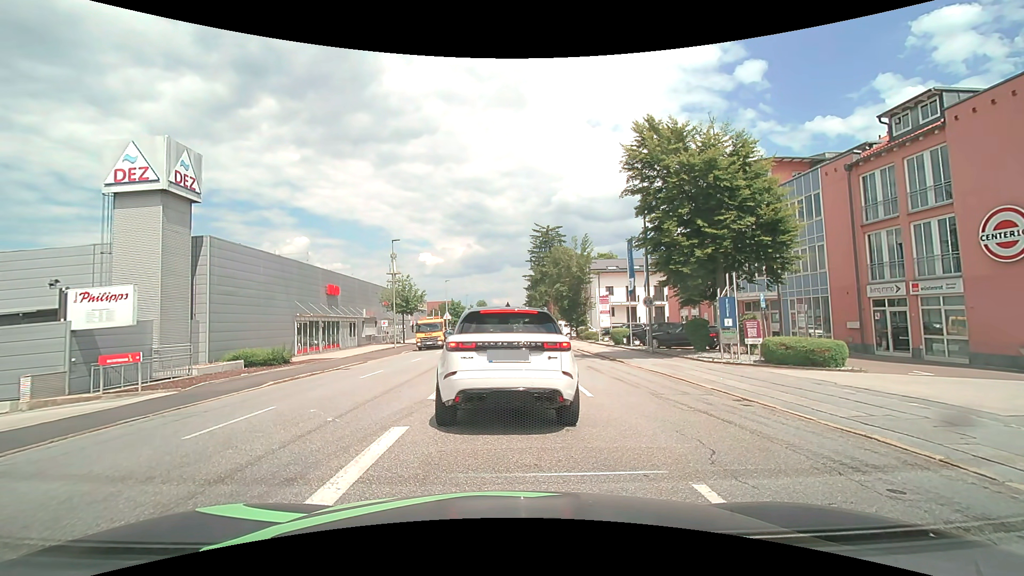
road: tertiary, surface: asphalt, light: Day
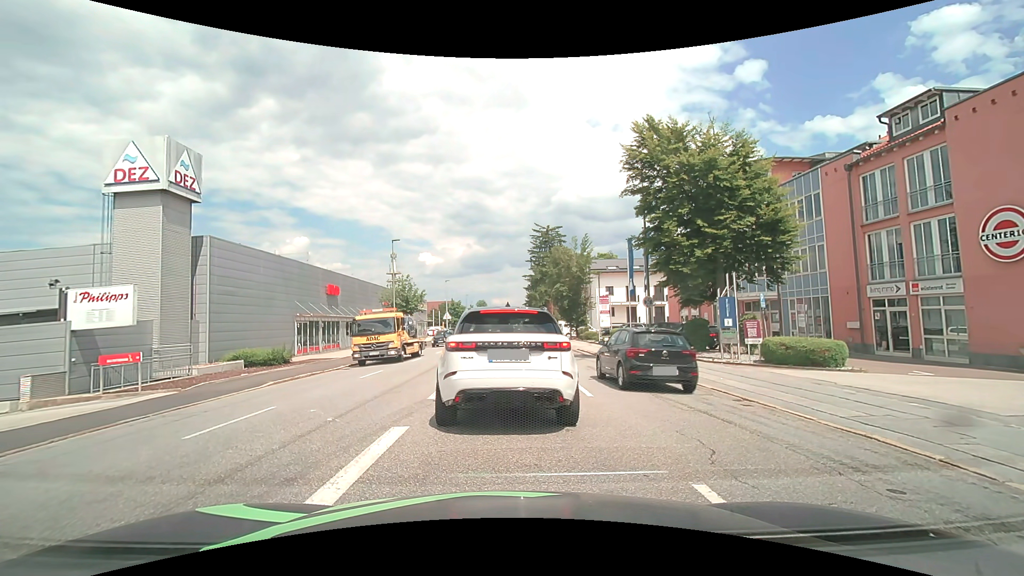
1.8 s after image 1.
(0.0, 0.0) m; 0°
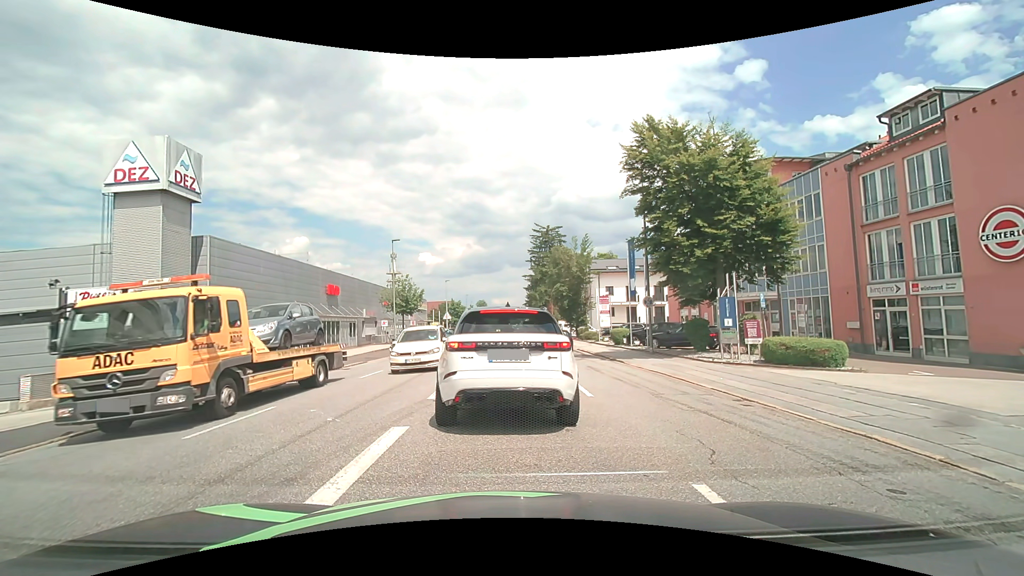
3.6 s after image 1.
(0.0, 0.0) m; 0°
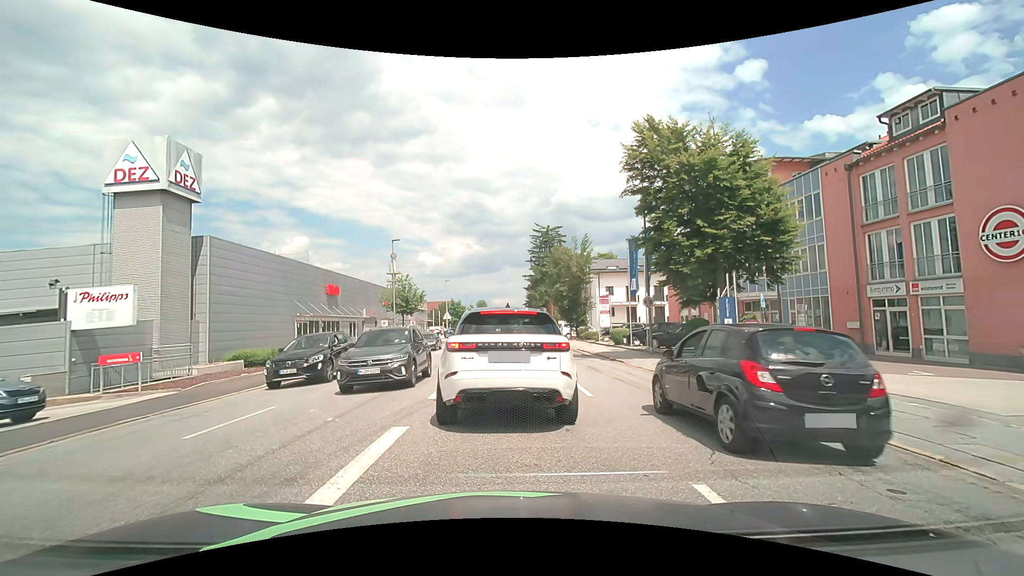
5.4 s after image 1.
(0.0, 0.0) m; 0°
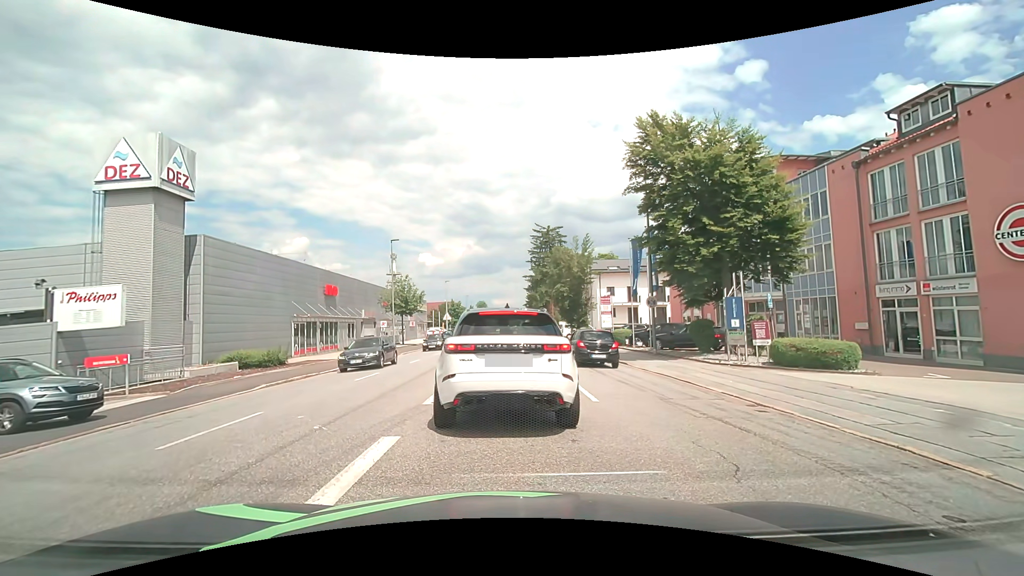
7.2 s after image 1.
(0.0, +0.6) m; 0°
